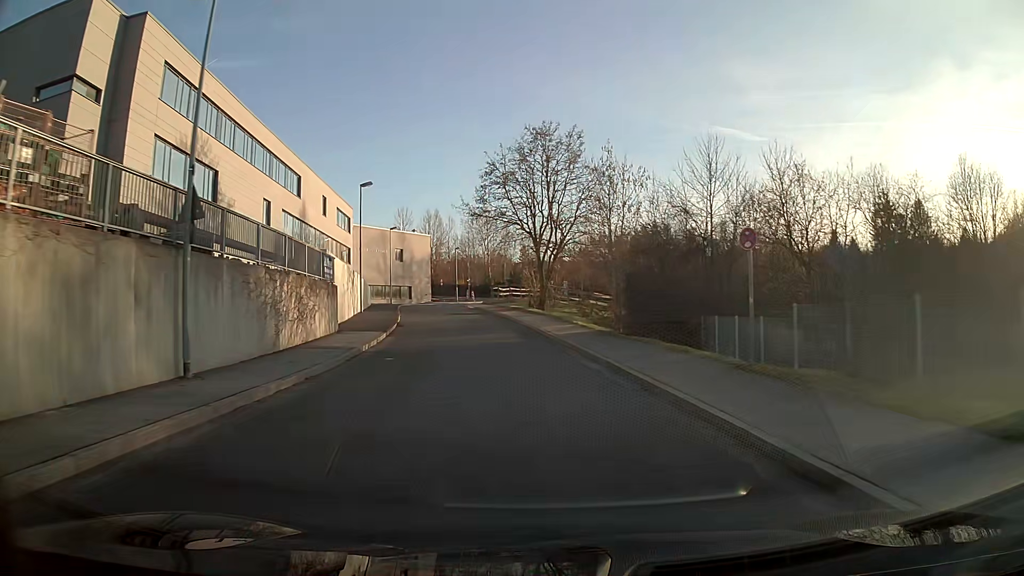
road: residential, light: Day
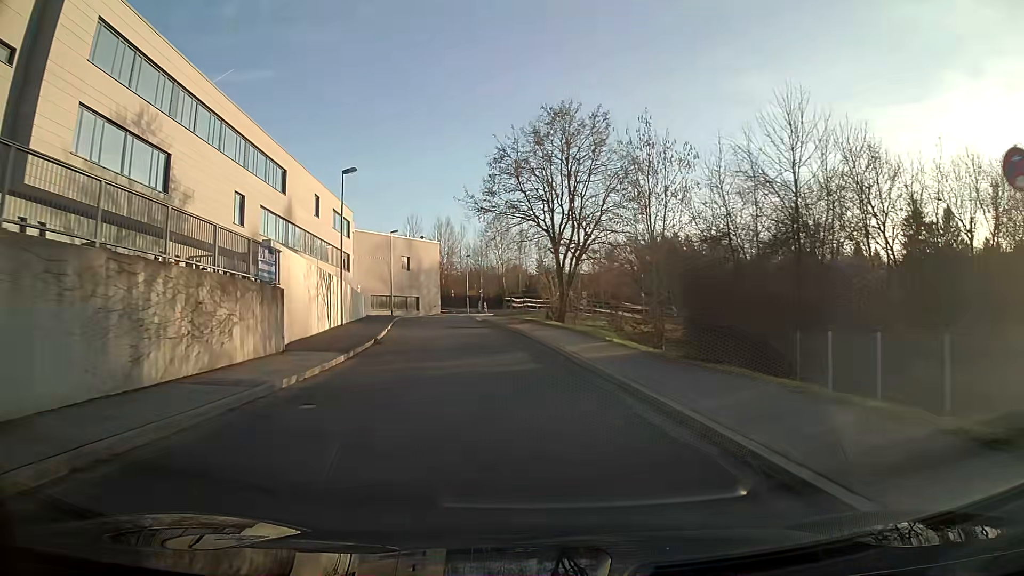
(-0.1, +7.6) m; -2°
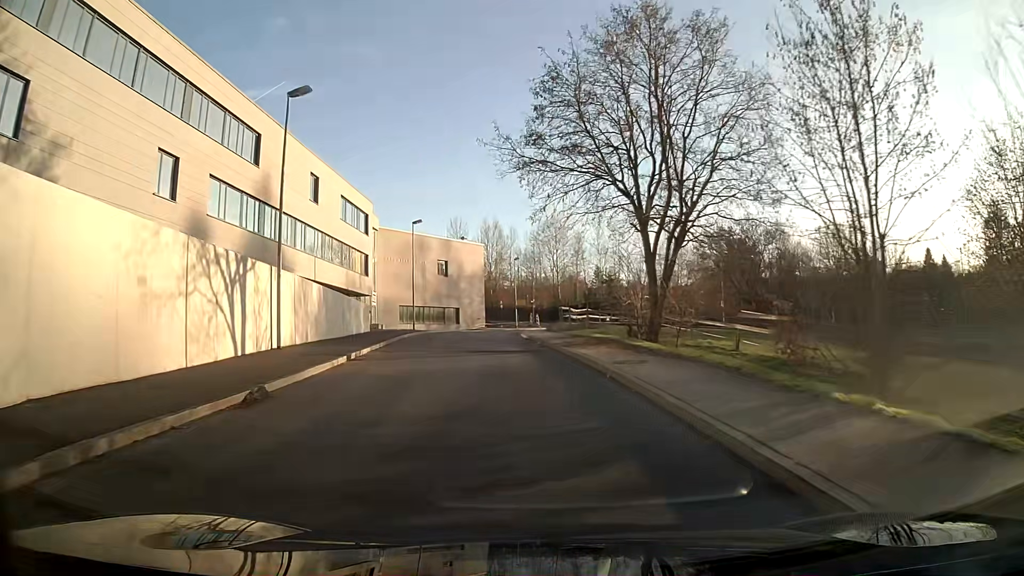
(-0.6, +14.9) m; -4°
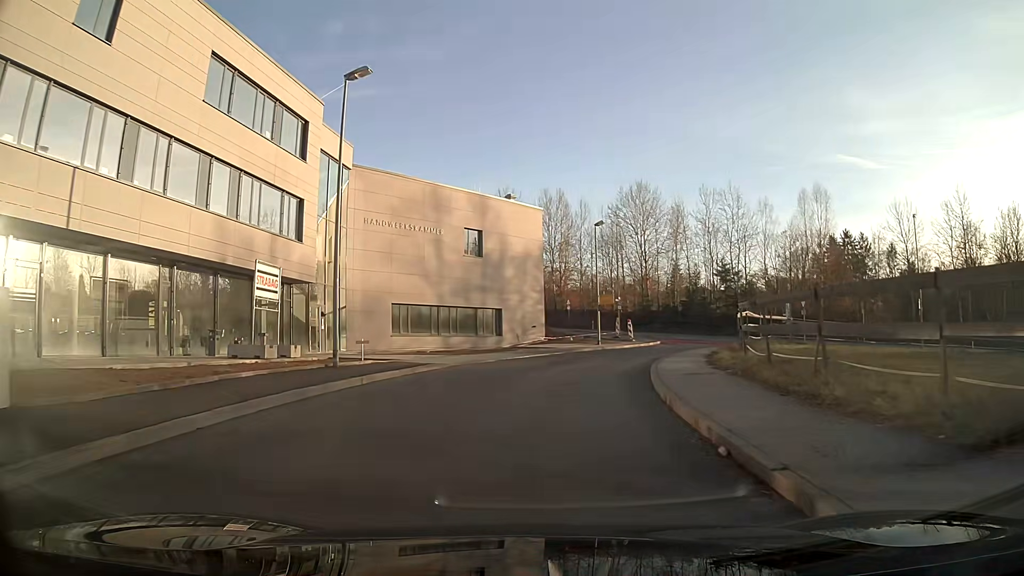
(-1.7, +32.5) m; -4°
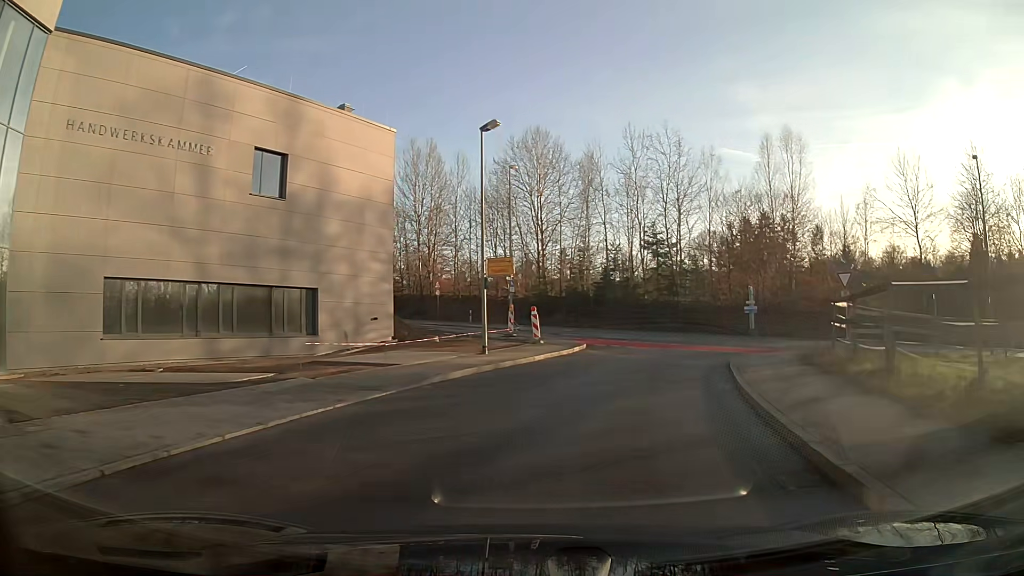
(+1.7, +20.8) m; +12°
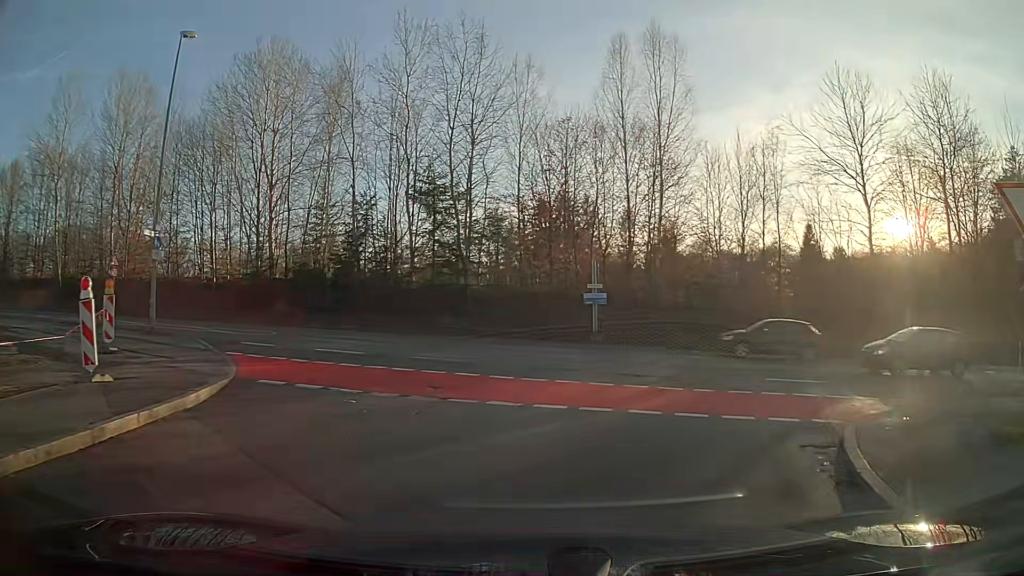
(+3.2, +19.8) m; +20°
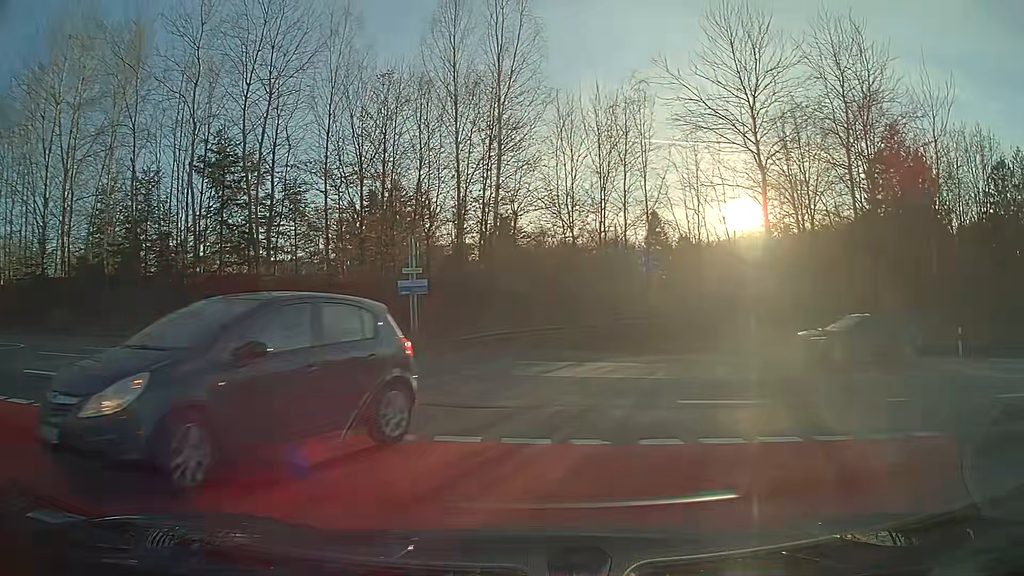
(+0.7, +6.3) m; +13°
